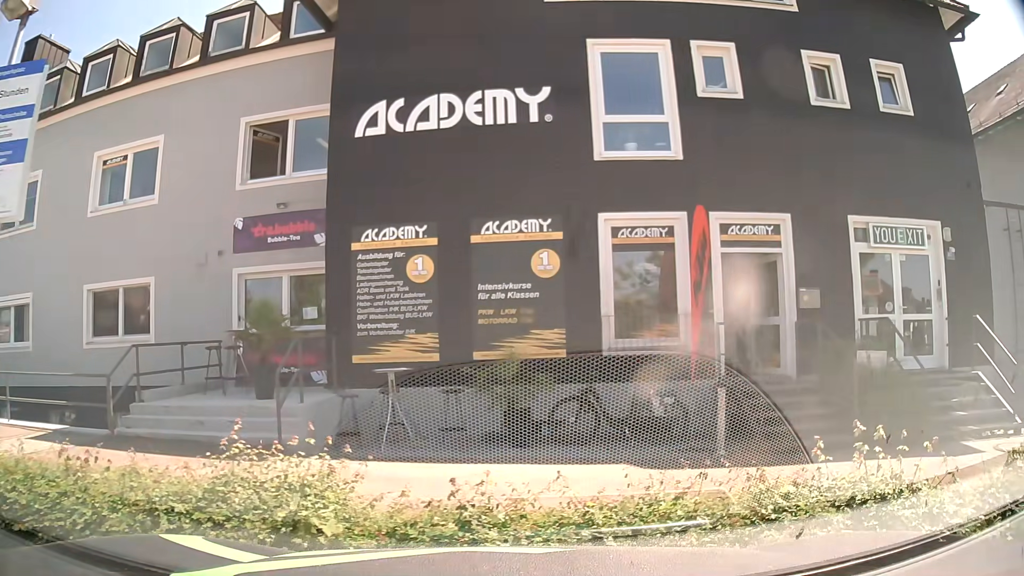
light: Day
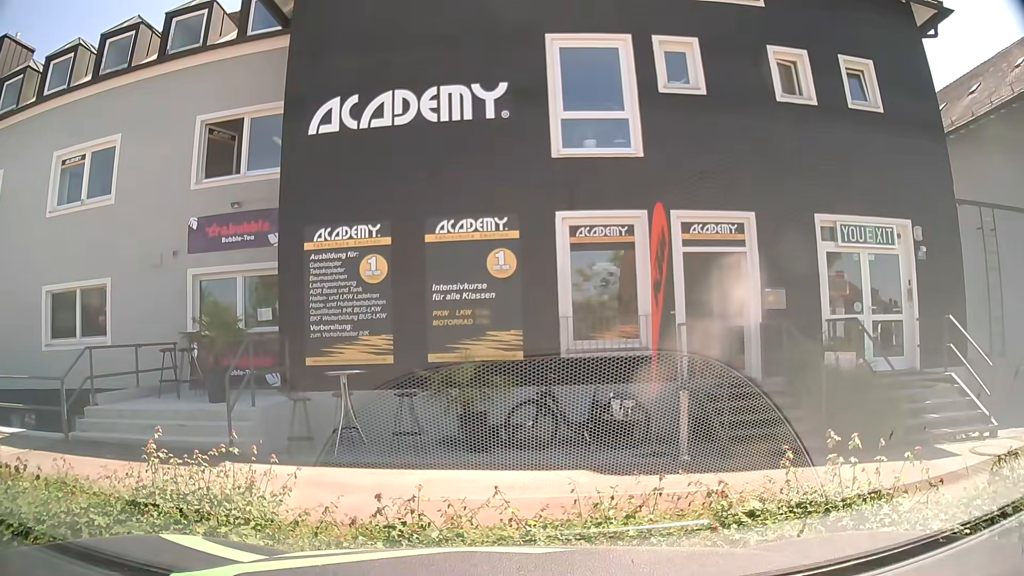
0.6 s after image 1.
(0.0, +0.2) m; 0°
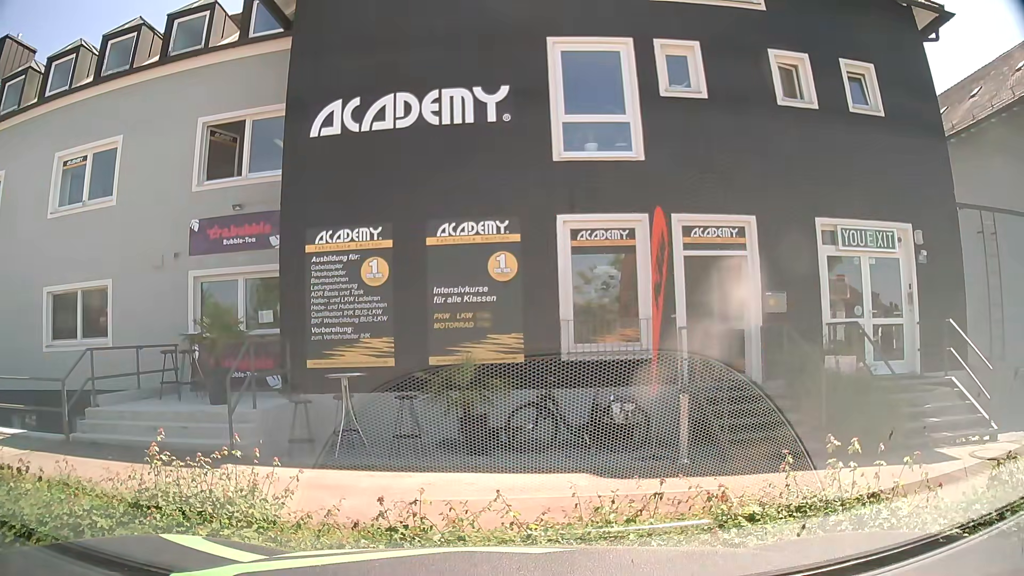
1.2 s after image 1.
(0.0, 0.0) m; 0°
